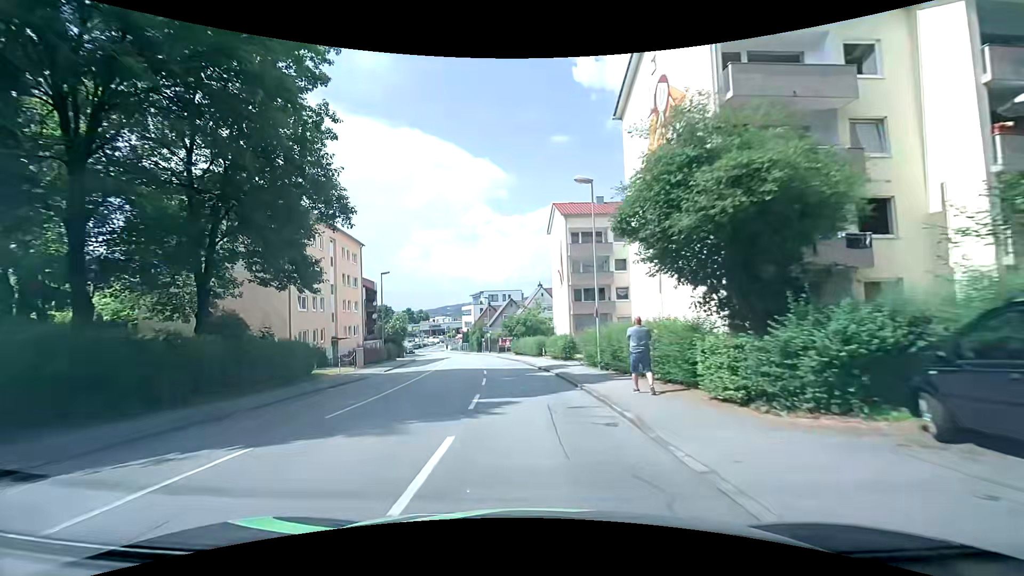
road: tertiary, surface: asphalt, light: Day
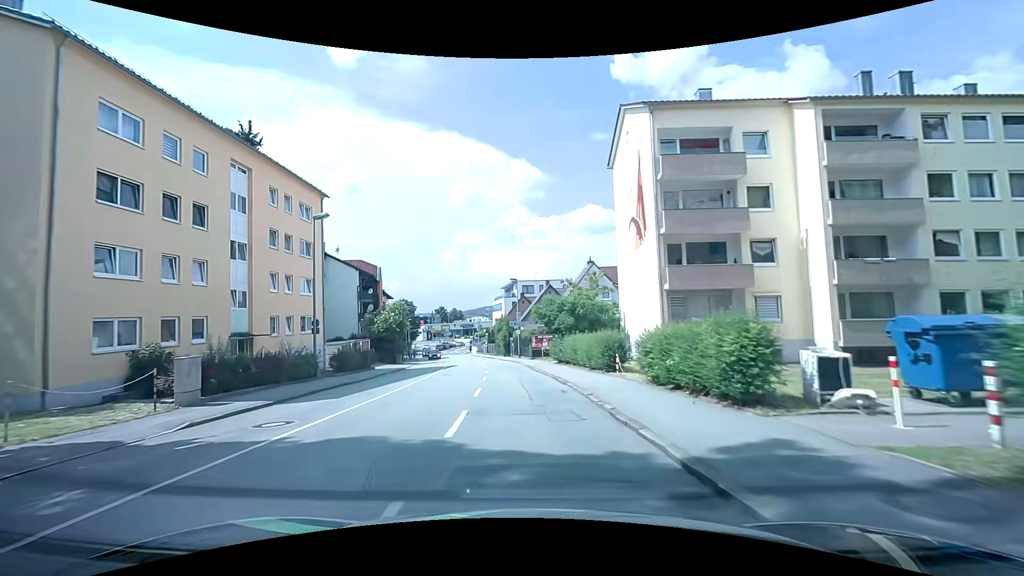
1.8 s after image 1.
(-0.7, +21.1) m; -4°
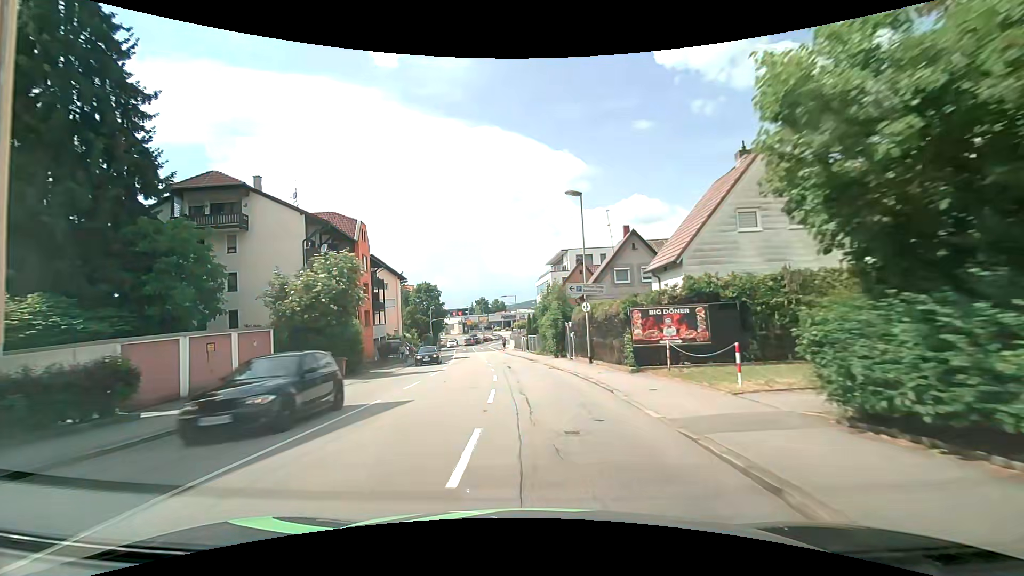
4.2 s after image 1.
(-1.7, +27.5) m; -5°
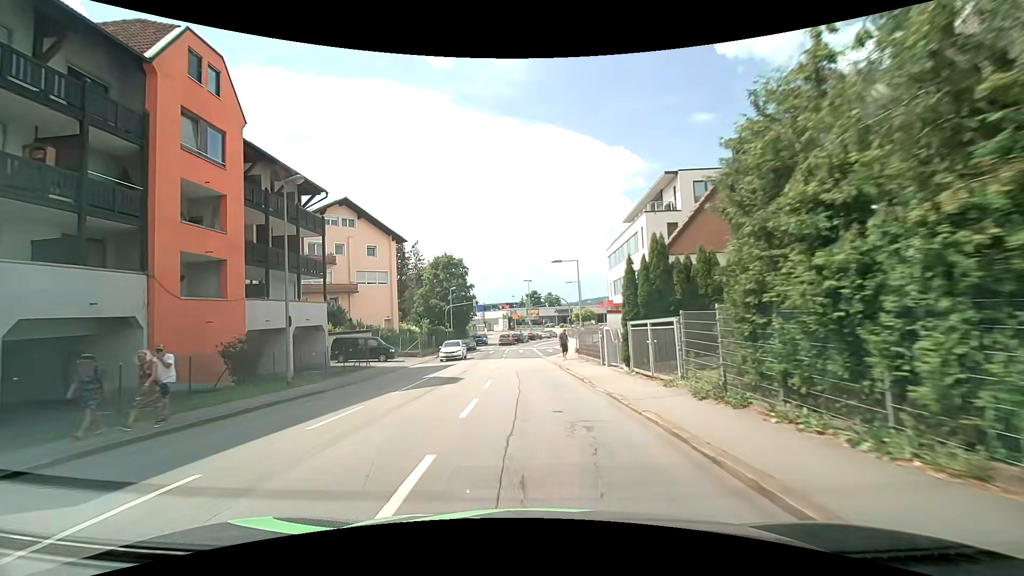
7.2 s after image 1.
(-1.7, +31.8) m; -6°
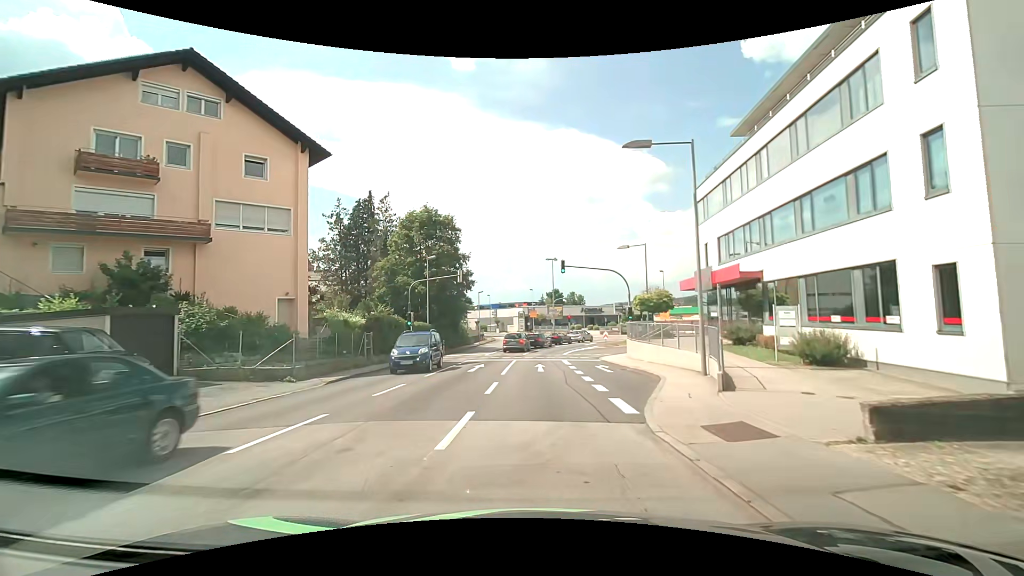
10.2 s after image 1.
(-0.7, +26.2) m; -2°
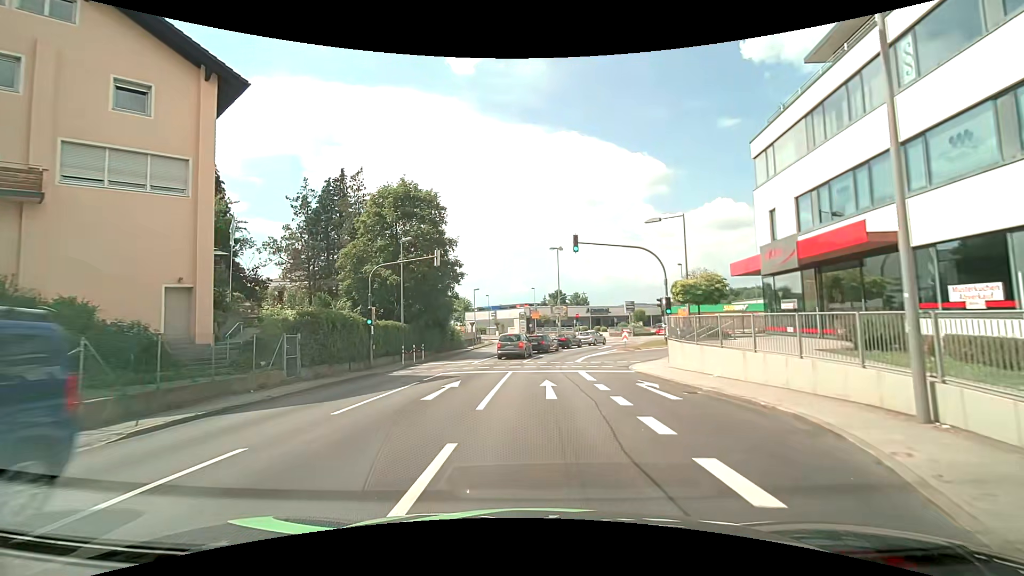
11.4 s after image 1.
(-0.1, +8.8) m; 0°
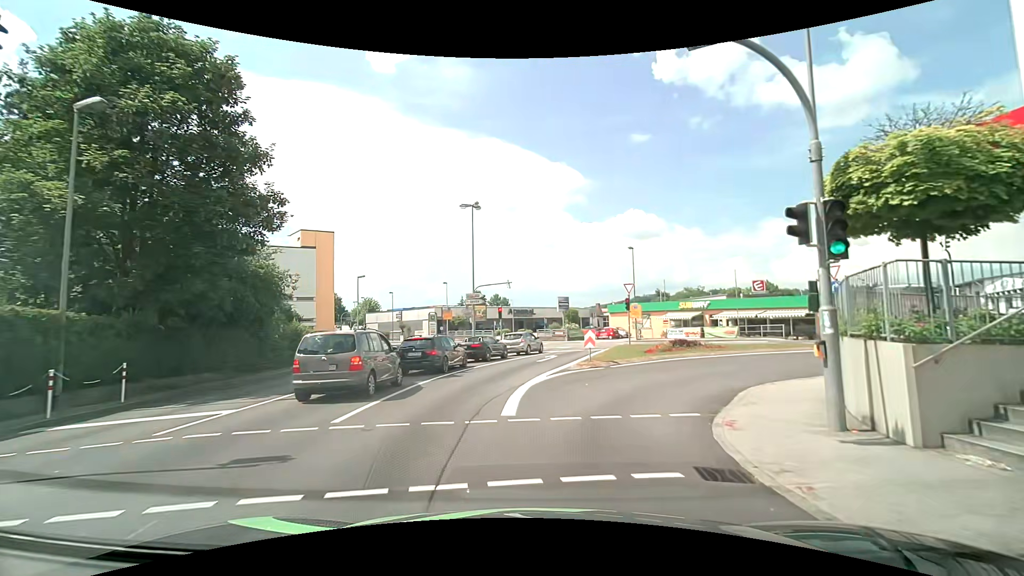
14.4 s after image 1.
(+0.8, +18.5) m; +8°
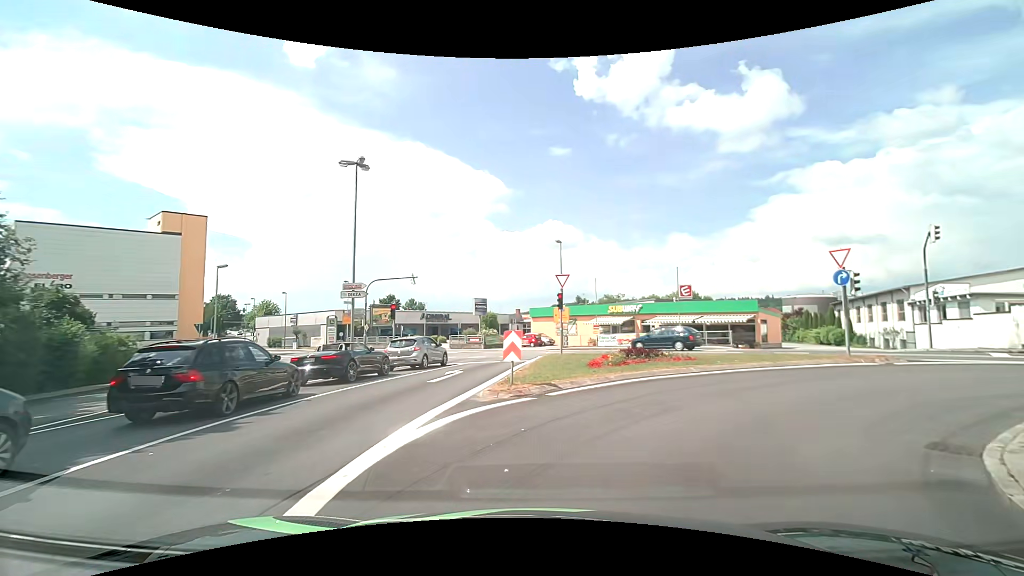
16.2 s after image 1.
(+0.5, +8.5) m; +10°
(+3, +9) (+11, +15) (+21, +13) (+30, +9) (+38, +4) (+48, +1) (+57, -2) (+67, -6) (+76, -10) (+85, -14) m
